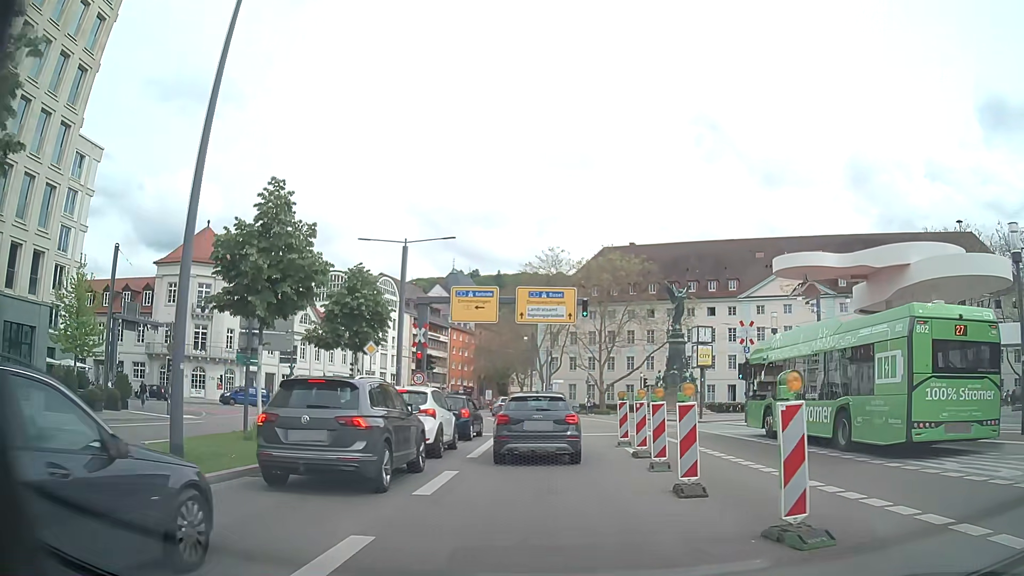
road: primary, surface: asphalt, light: Day
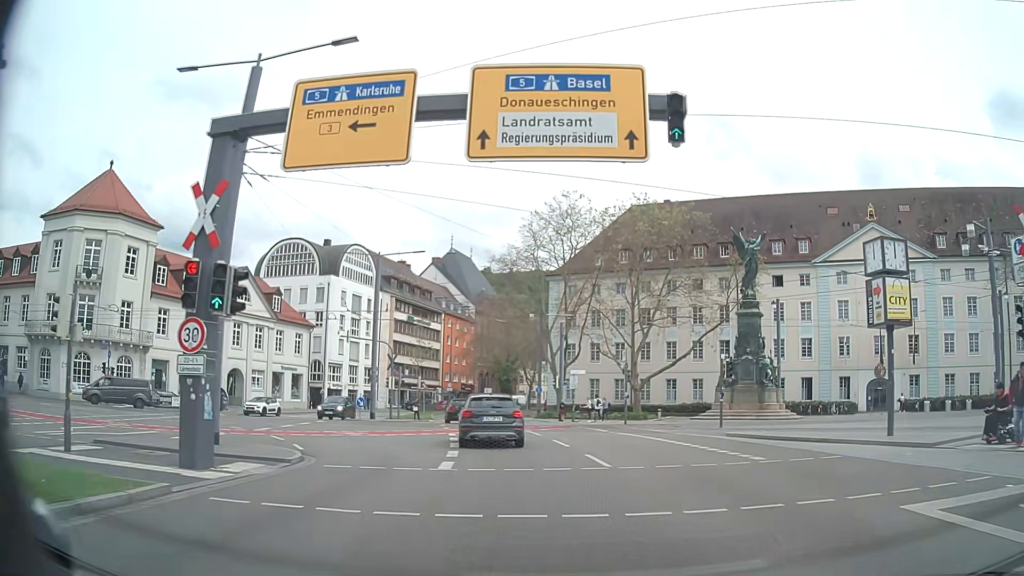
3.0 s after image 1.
(-0.4, +22.3) m; -2°
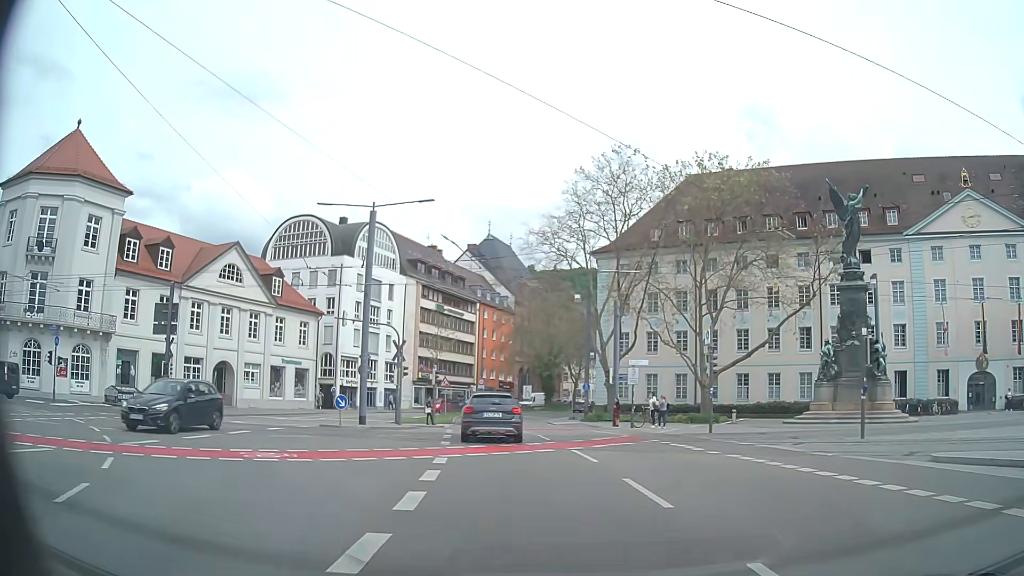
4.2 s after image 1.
(-0.3, +10.9) m; -4°
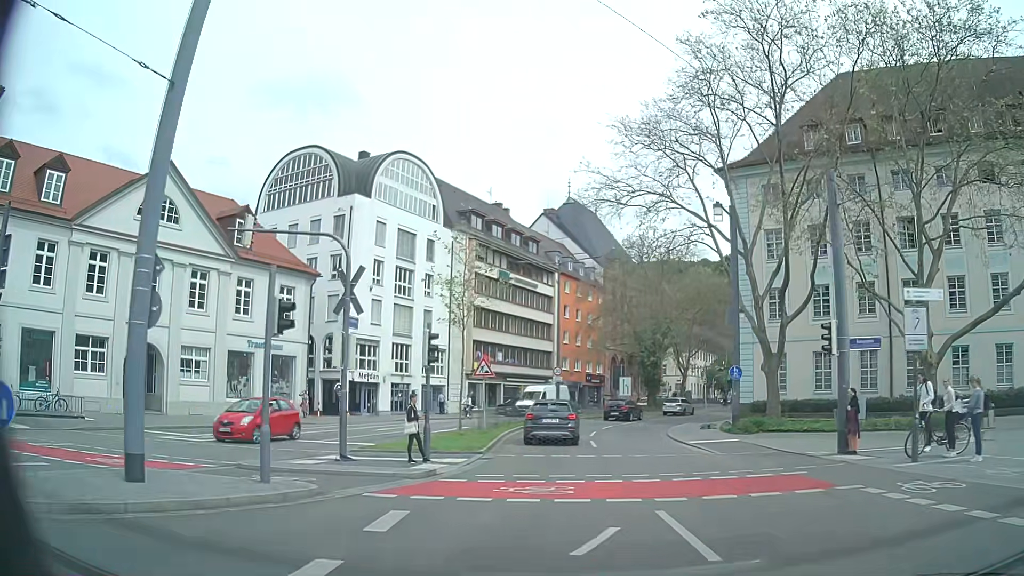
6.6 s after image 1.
(-1.3, +21.9) m; -8°
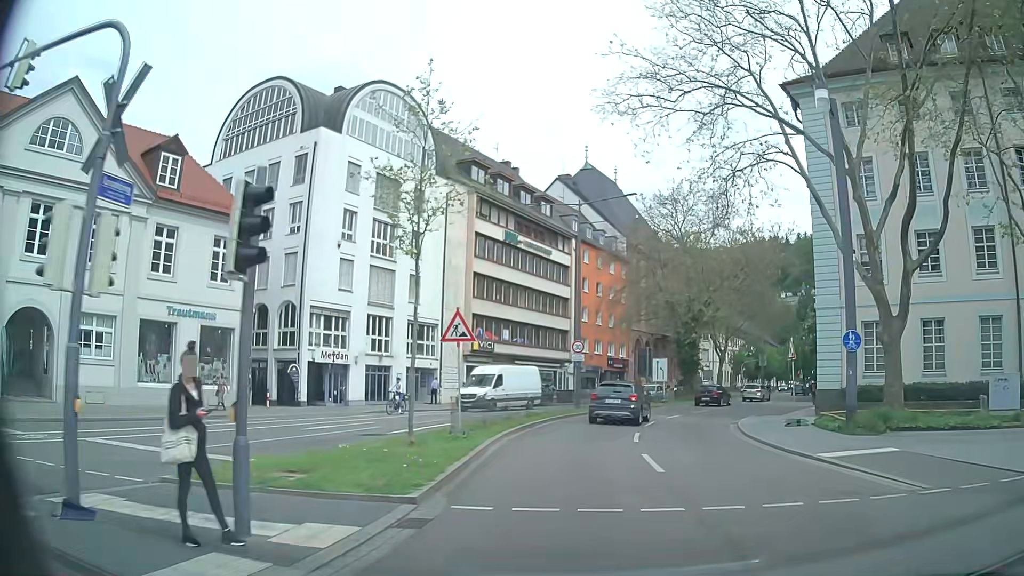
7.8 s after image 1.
(0.0, +10.6) m; -1°
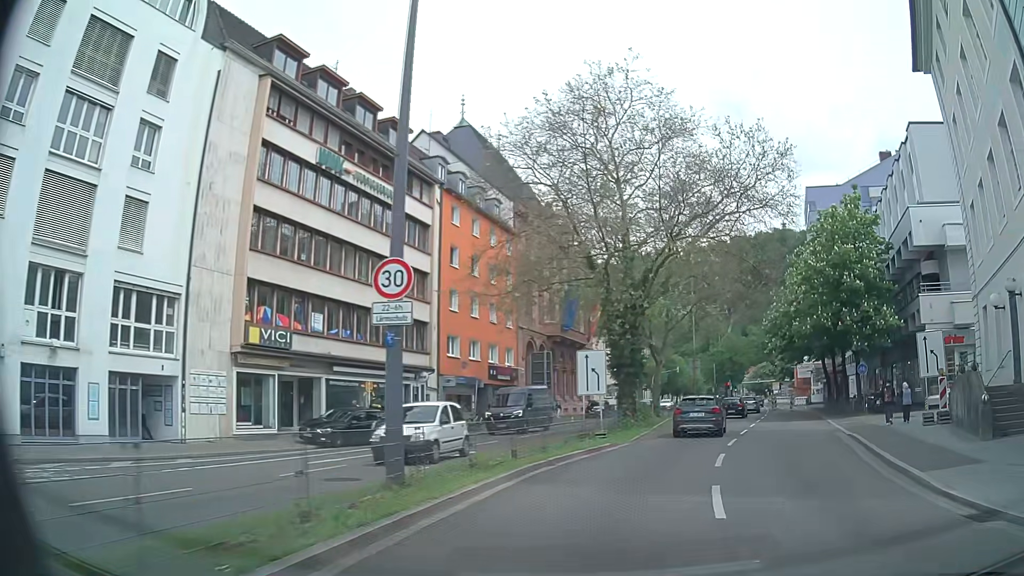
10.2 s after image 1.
(+1.5, +21.5) m; +11°
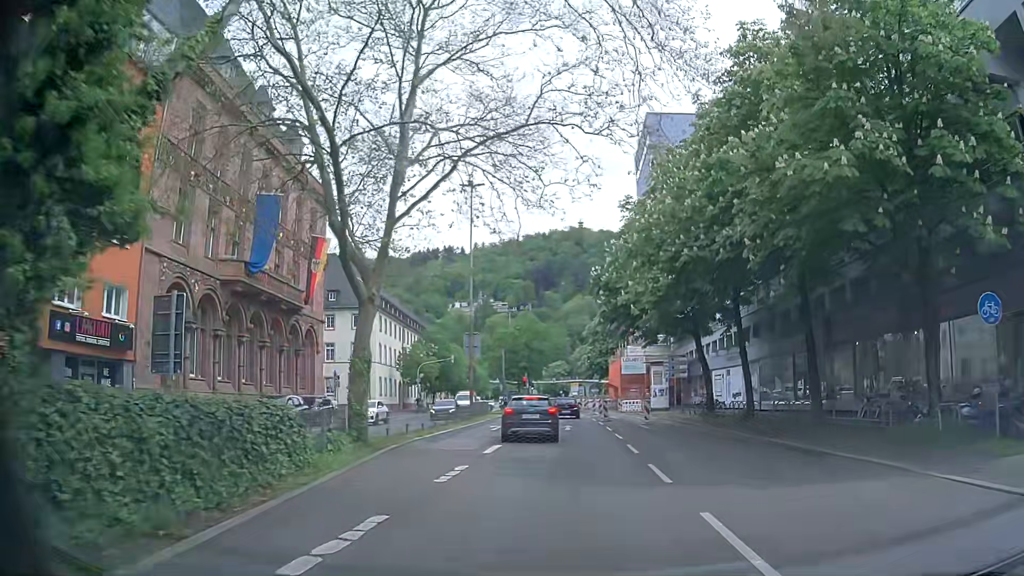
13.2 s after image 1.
(+5.6, +26.7) m; +19°
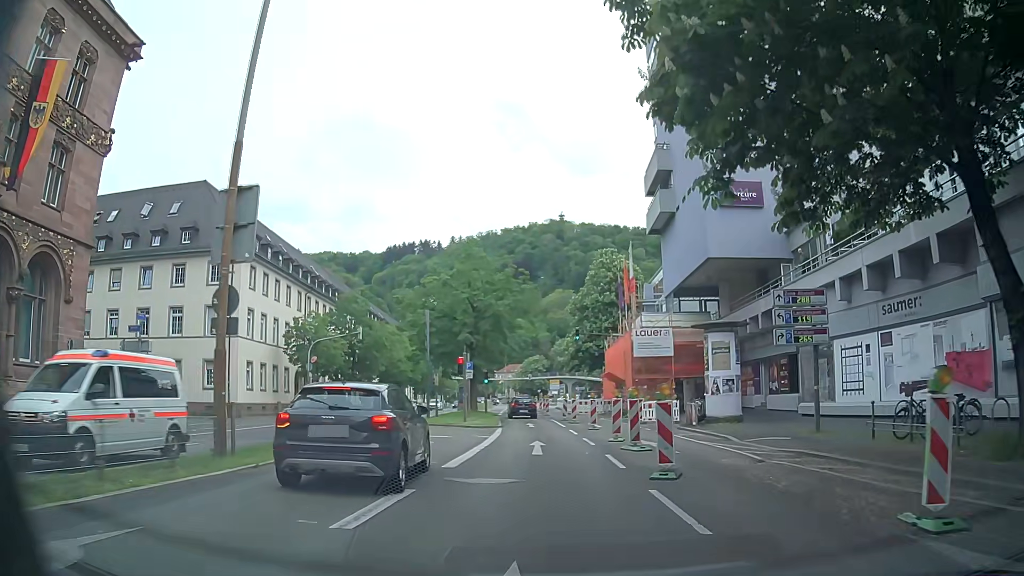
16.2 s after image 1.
(-0.1, +28.3) m; -1°
